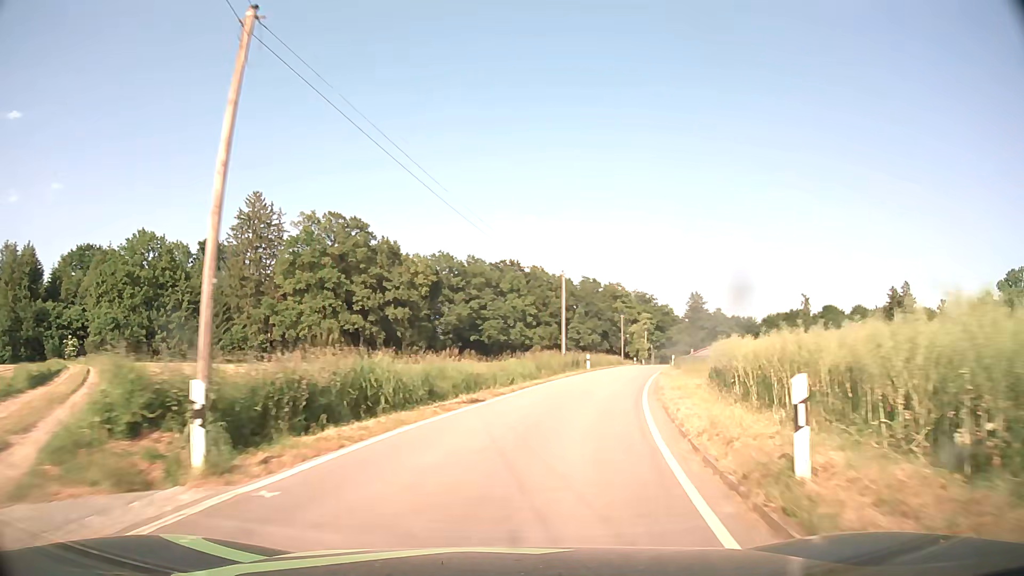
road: tertiary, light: Day
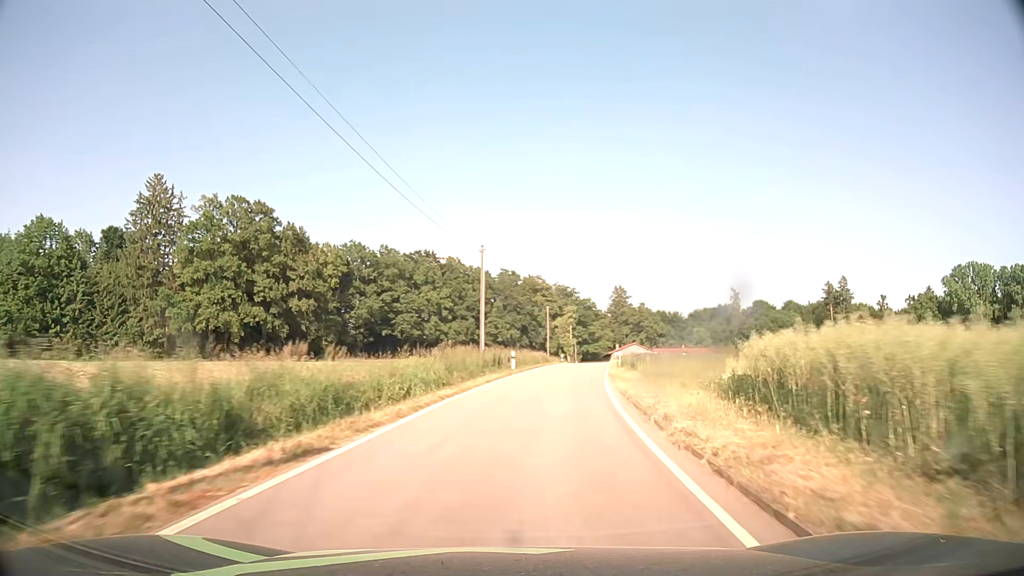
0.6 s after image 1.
(+0.7, +9.6) m; +7°
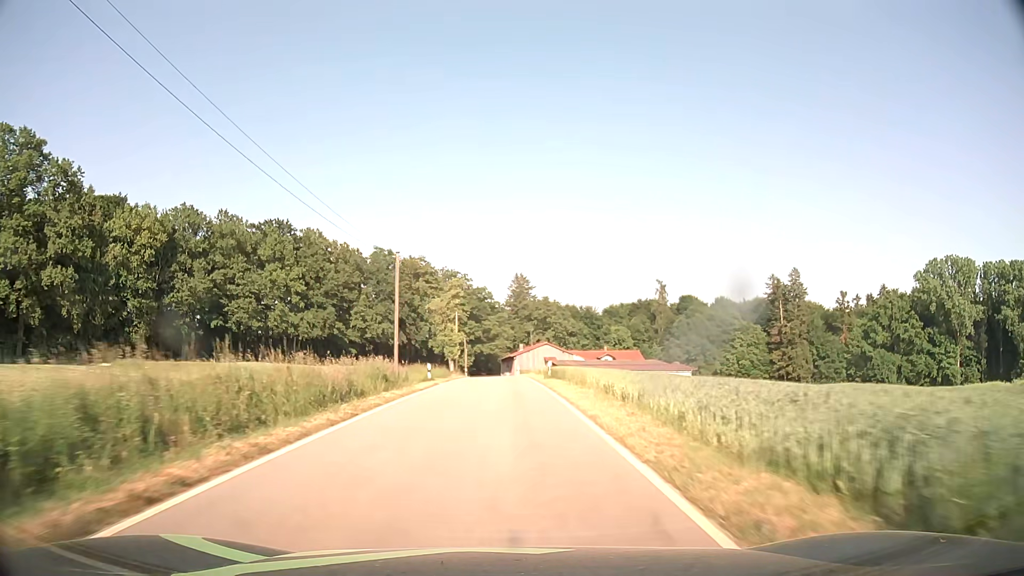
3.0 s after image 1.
(+5.4, +41.1) m; +11°
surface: asphalt
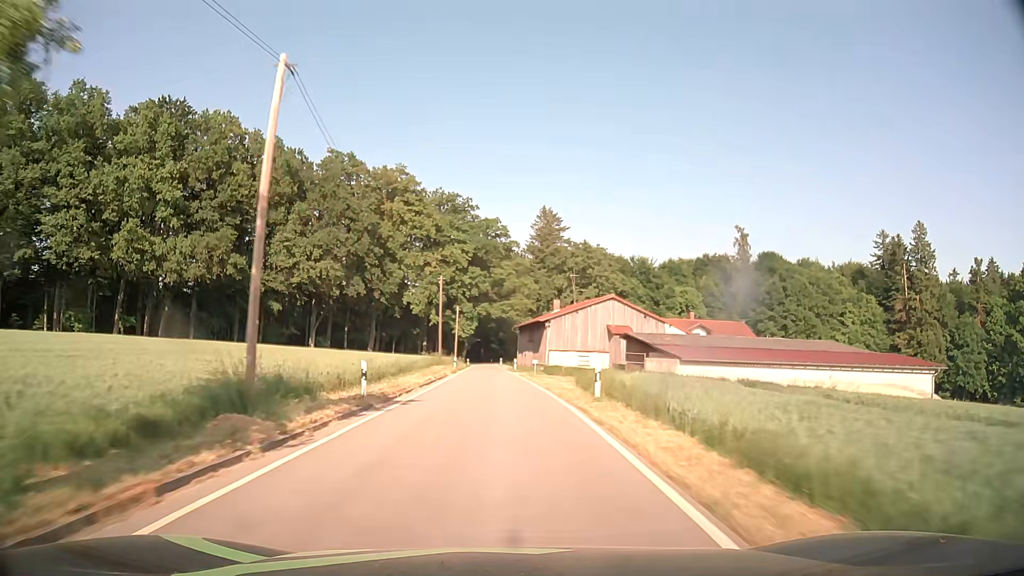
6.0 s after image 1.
(-0.3, +58.1) m; -1°
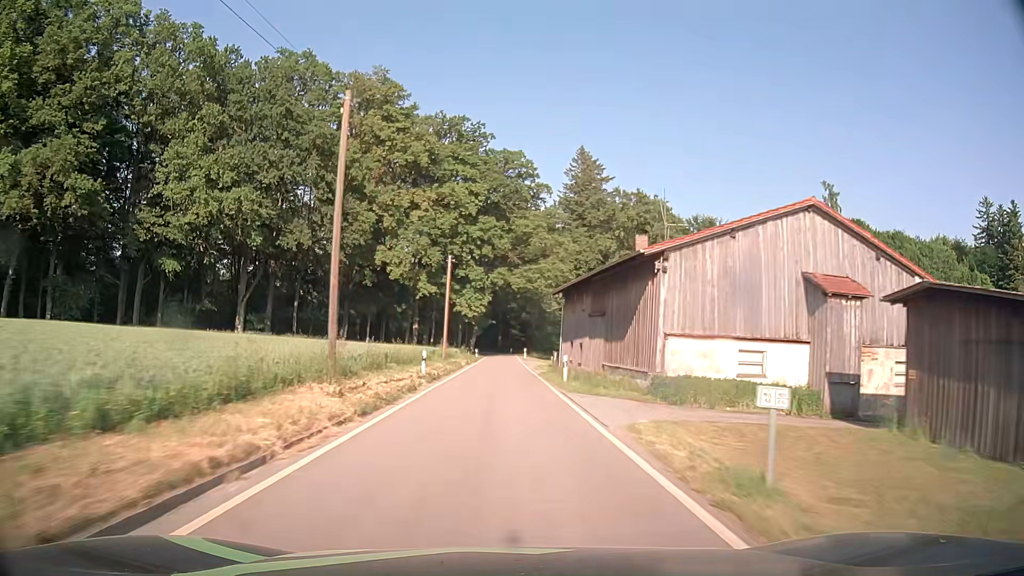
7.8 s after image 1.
(-0.5, +34.3) m; -2°
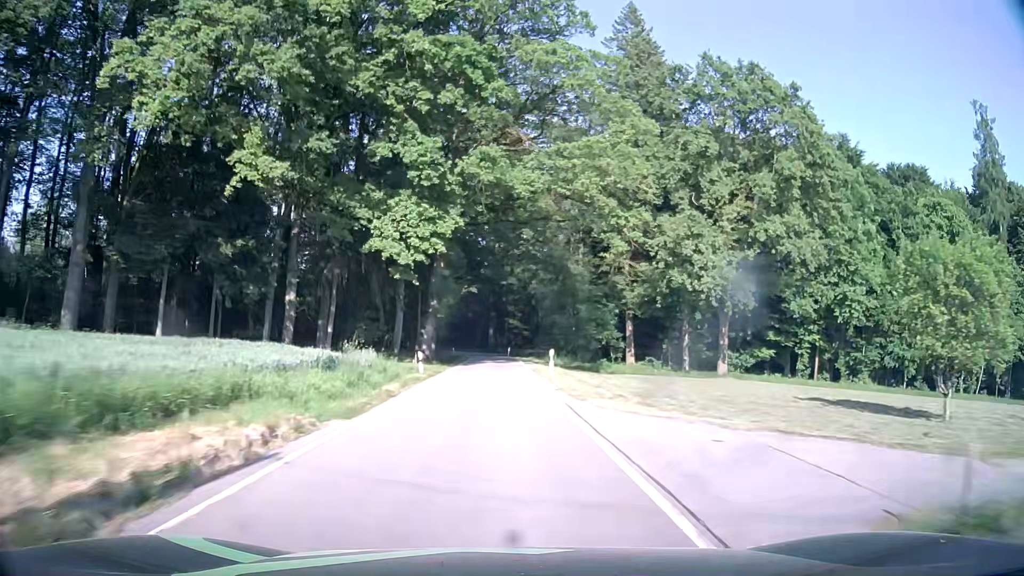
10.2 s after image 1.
(0.0, +45.9) m; 0°
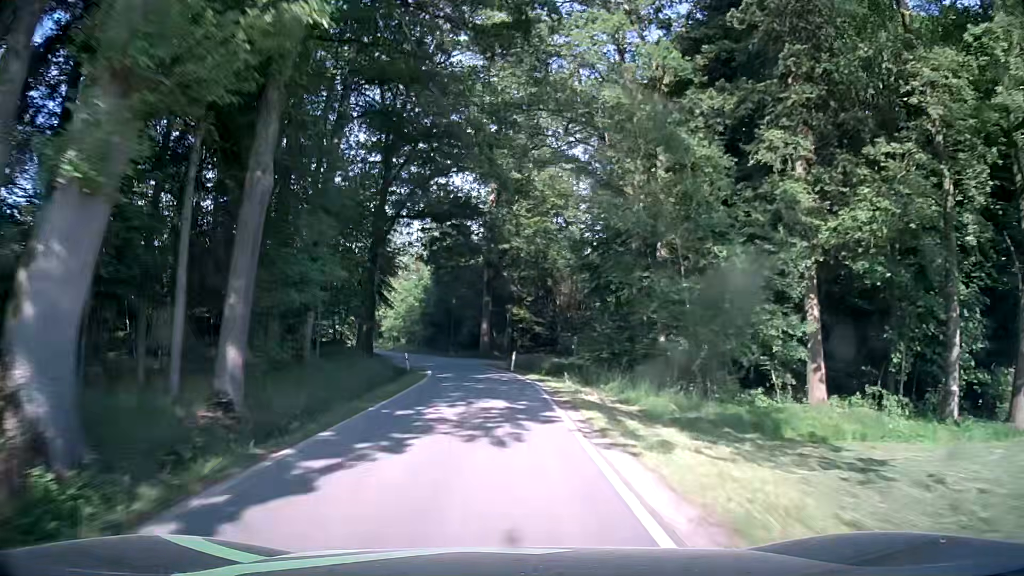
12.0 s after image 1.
(0.0, +32.9) m; 0°
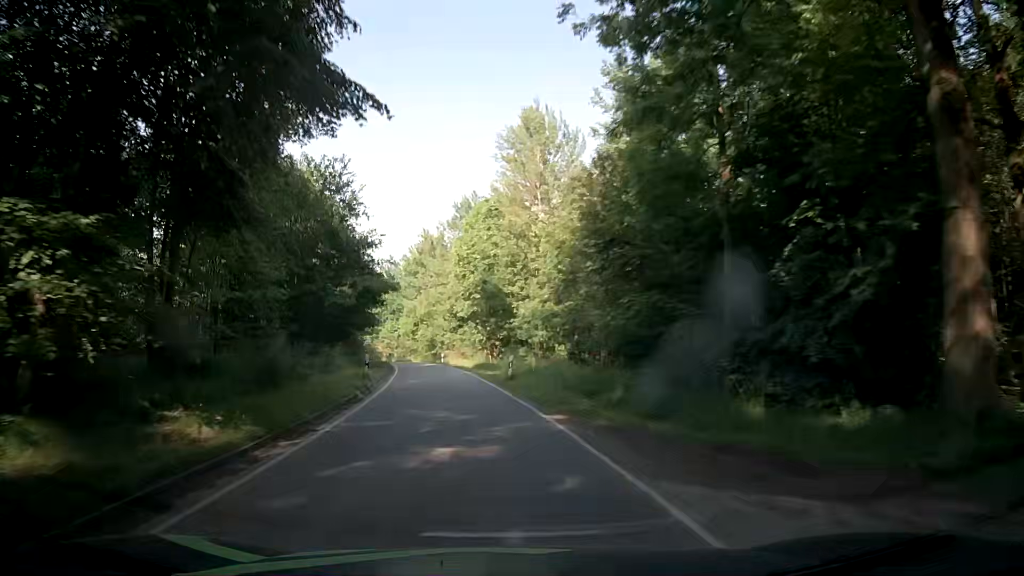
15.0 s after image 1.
(-5.1, +51.1) m; -15°
(0, +10) (-1, +20) (-3, +30) (-4, +40) (-6, +50) (-8, +59) (-10, +69) (-13, +79) (-17, +88) (-22, +97) m
